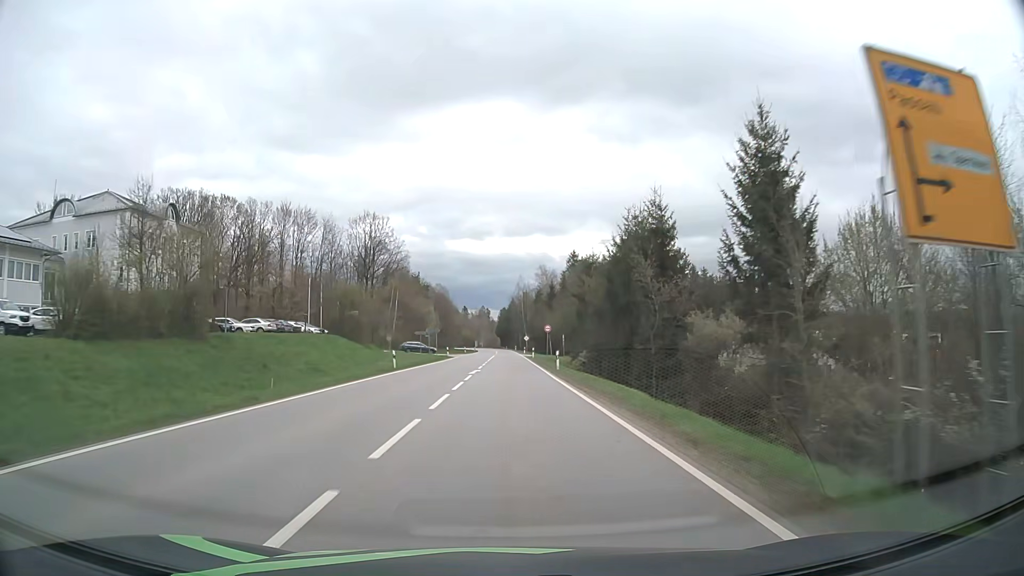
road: secondary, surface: asphalt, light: Day
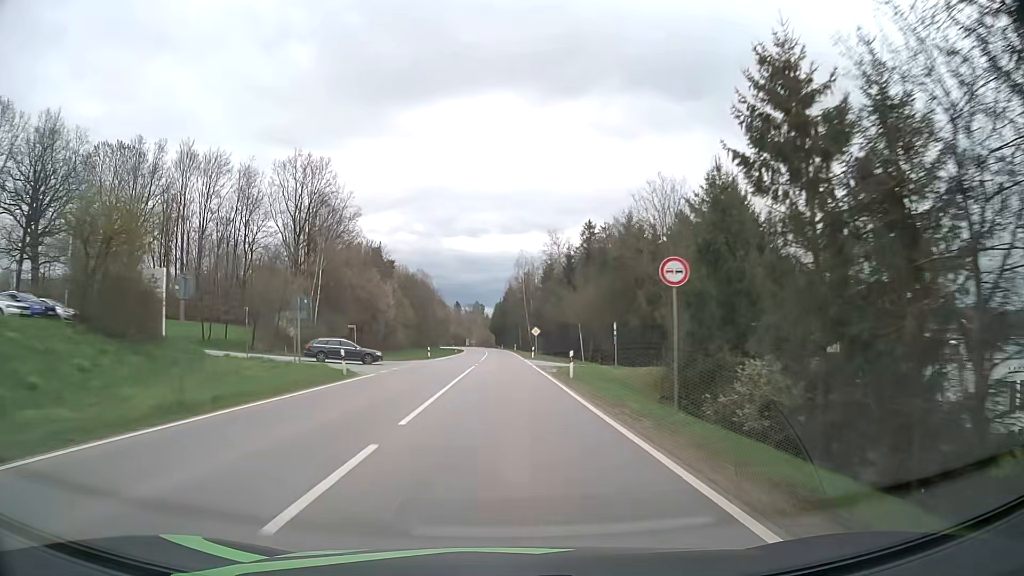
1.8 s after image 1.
(+0.2, +45.2) m; 0°
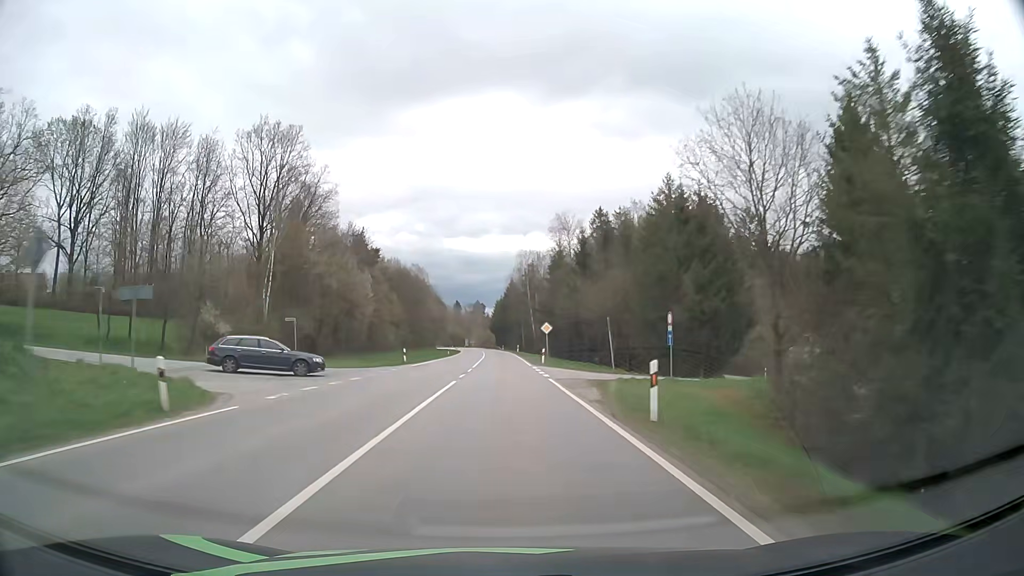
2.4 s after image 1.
(0.0, +15.0) m; 0°
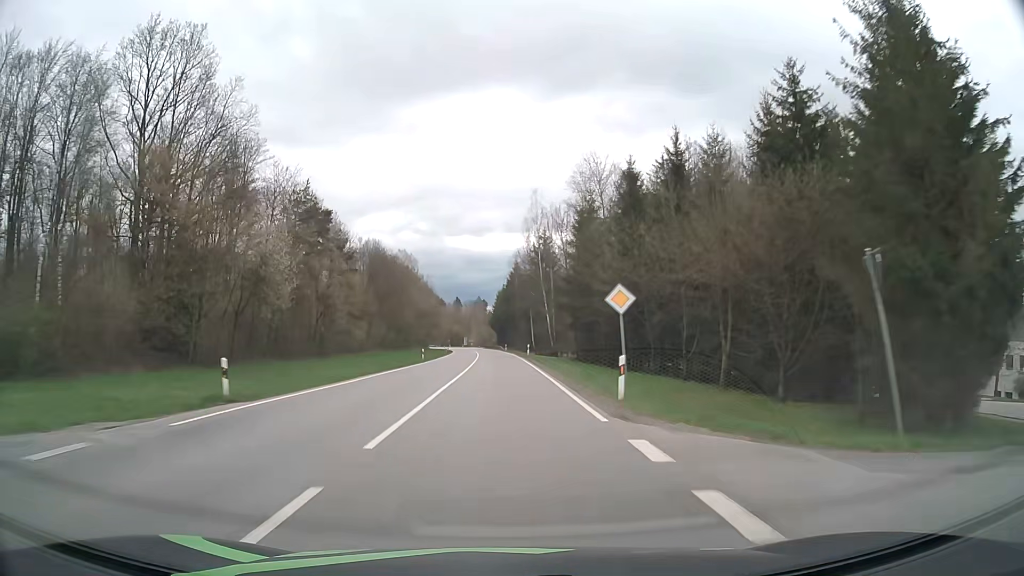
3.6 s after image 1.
(-0.1, +29.9) m; 0°
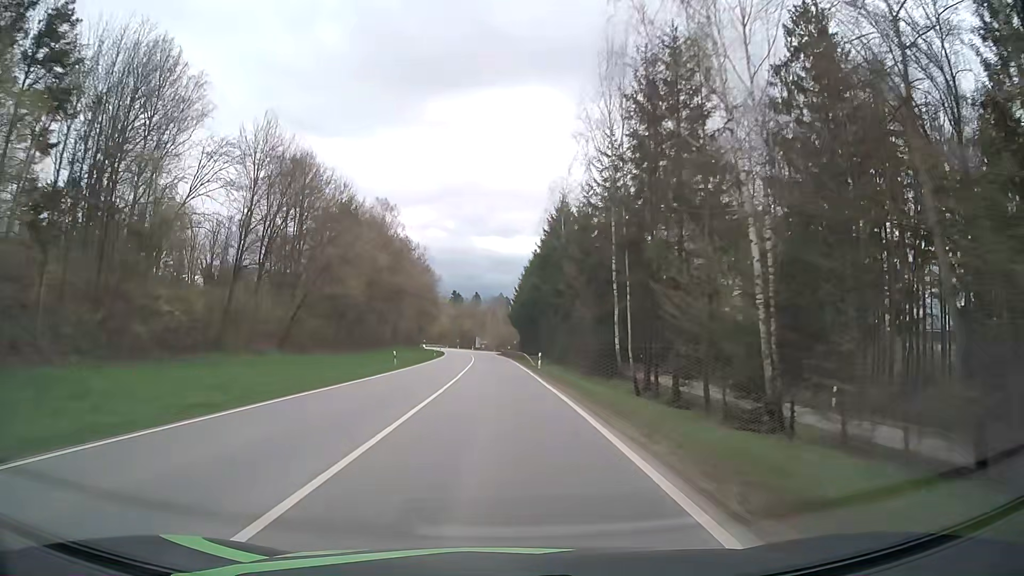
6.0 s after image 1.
(-0.7, +59.5) m; -2°
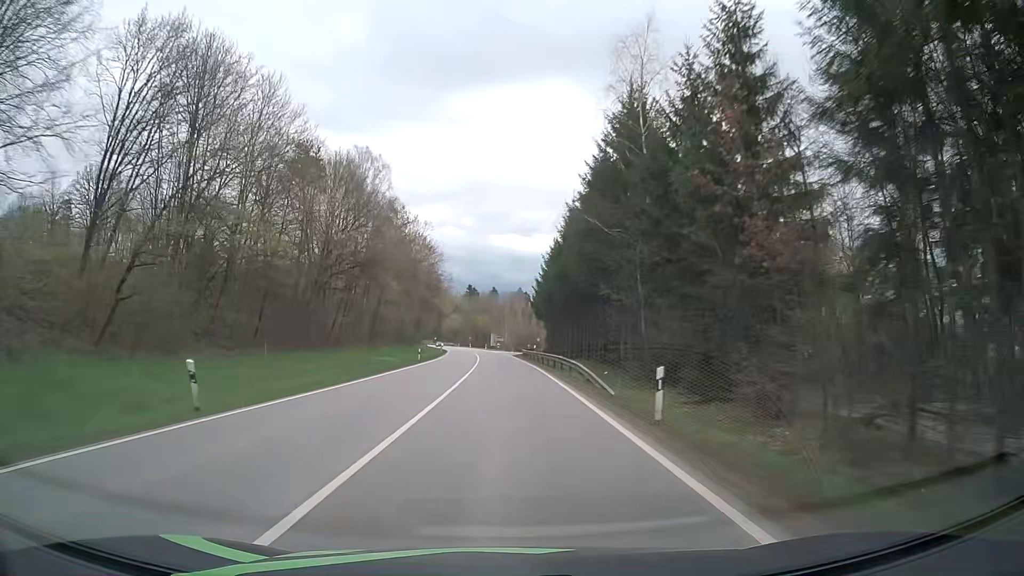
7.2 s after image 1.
(-0.4, +29.7) m; -2°
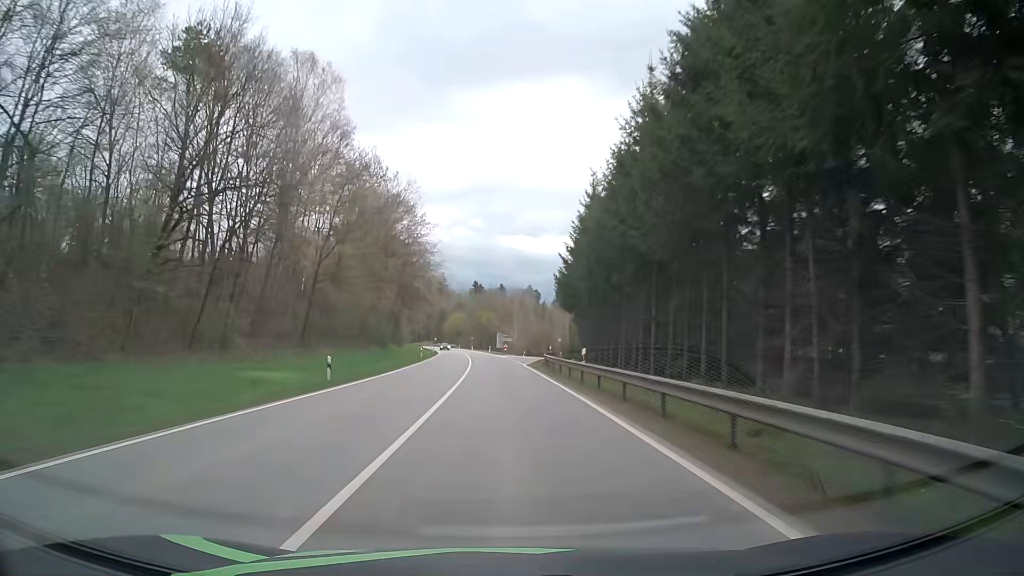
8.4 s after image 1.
(-0.1, +29.6) m; -1°
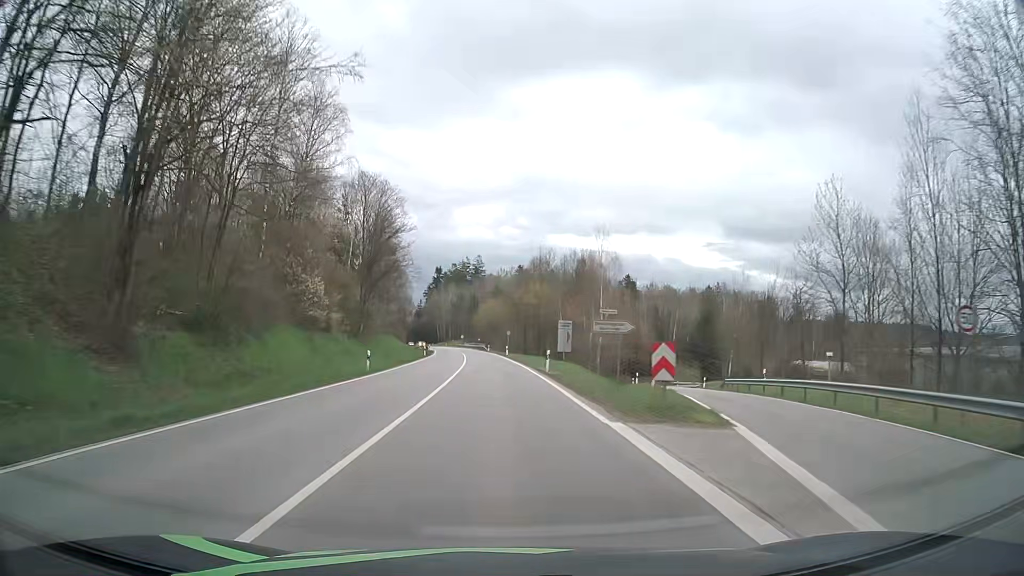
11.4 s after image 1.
(-1.9, +71.9) m; -4°
(0, +10) (0, +20) (-1, +30) (-1, +40) (-1, +50) (-2, +60) (-3, +70) (-3, +80) (-4, +90) (-5, +100) m
